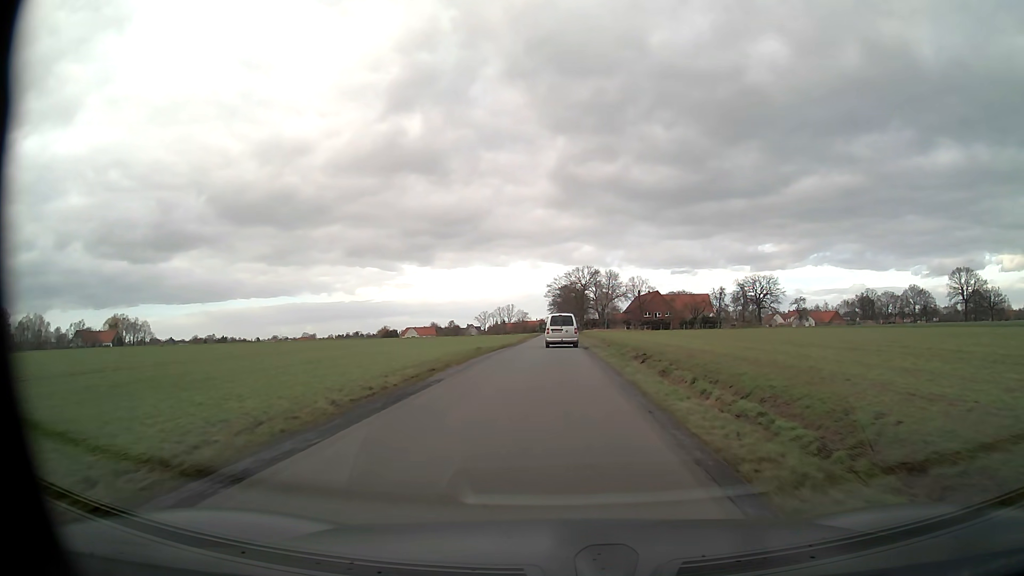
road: unclassified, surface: asphalt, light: Day
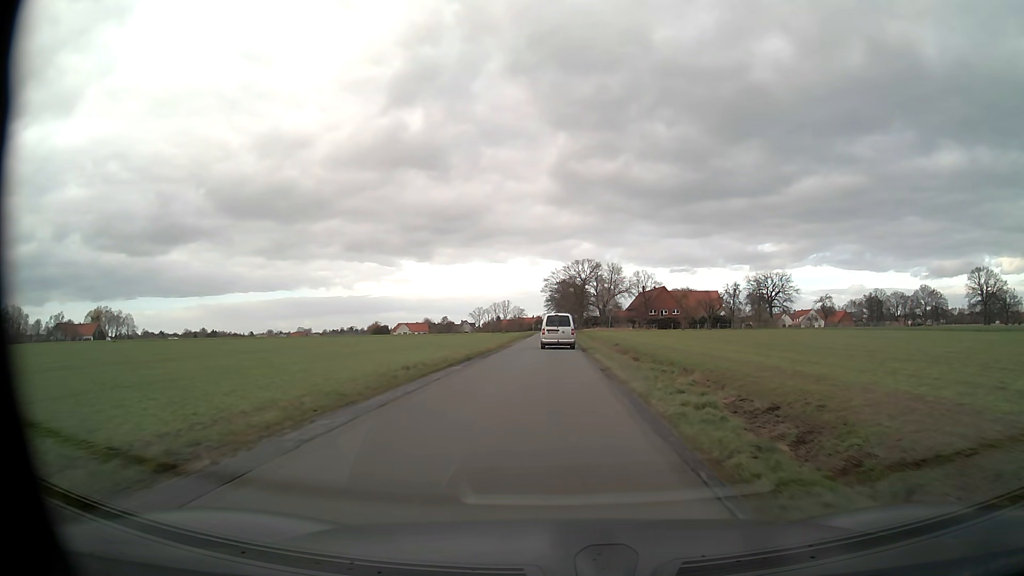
(0.0, +16.8) m; 0°
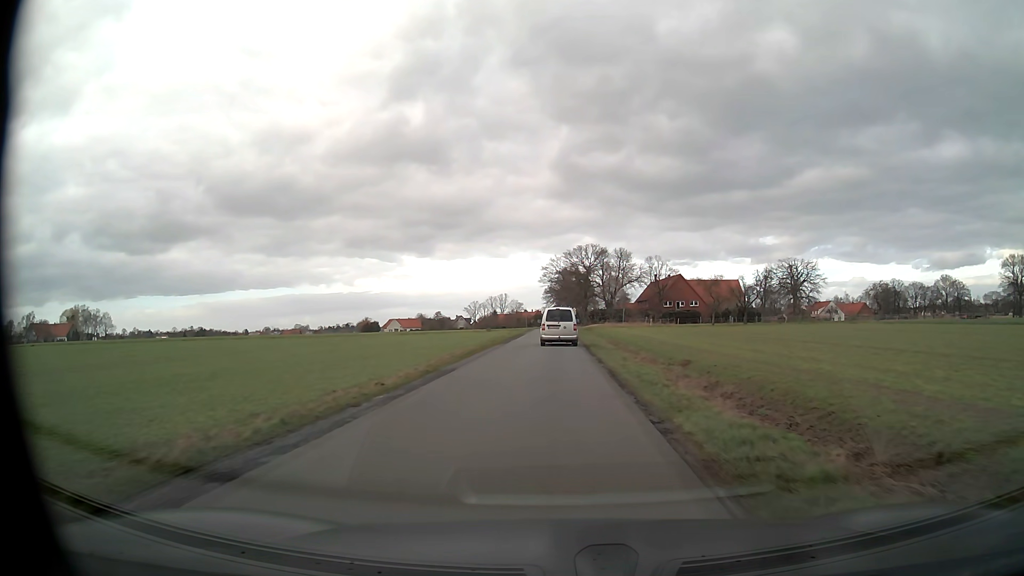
(0.0, +24.9) m; 0°
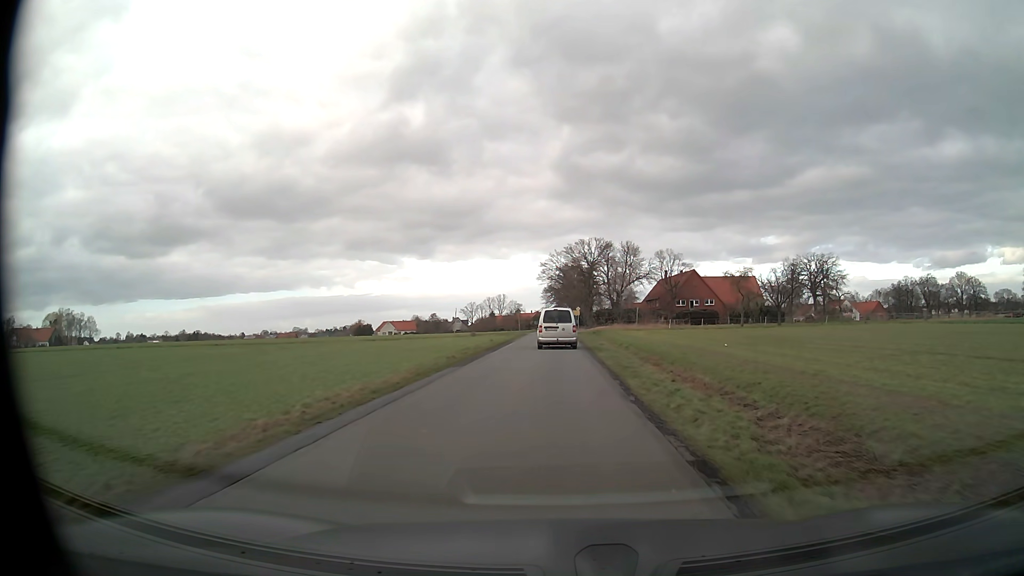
(0.0, +16.5) m; 0°
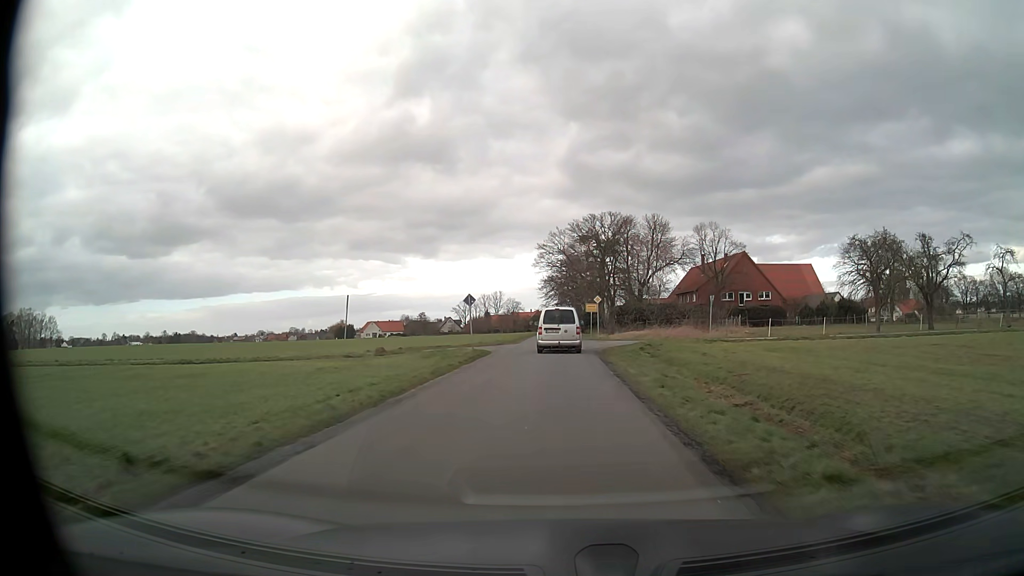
(0.0, +38.8) m; 0°
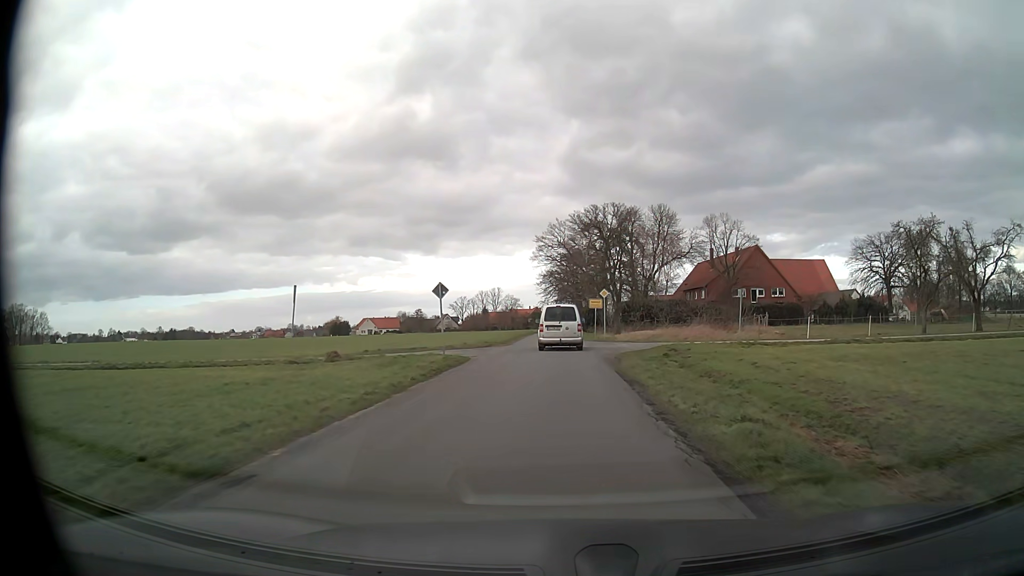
(0.0, +7.3) m; 0°
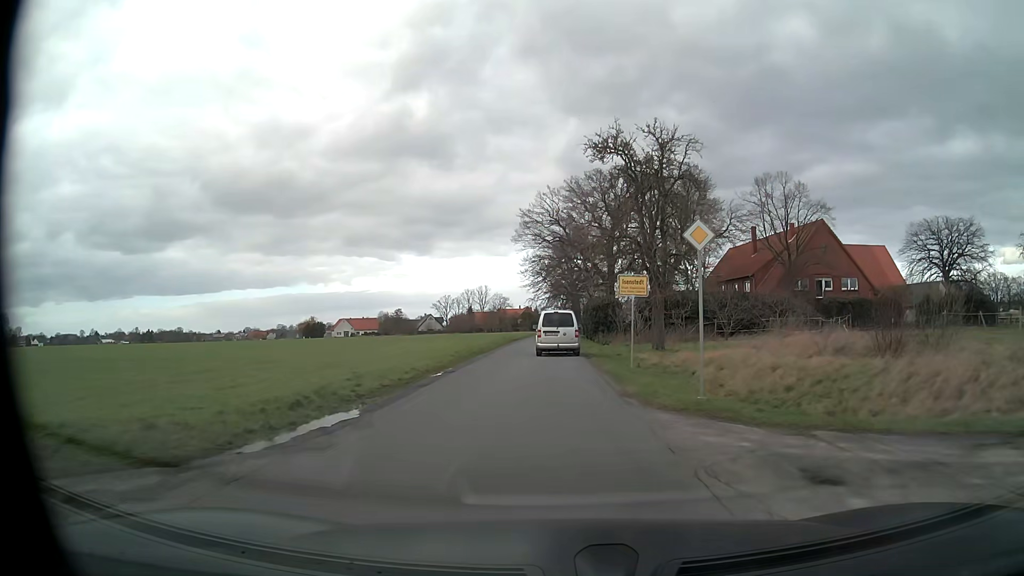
(+0.2, +29.0) m; +1°
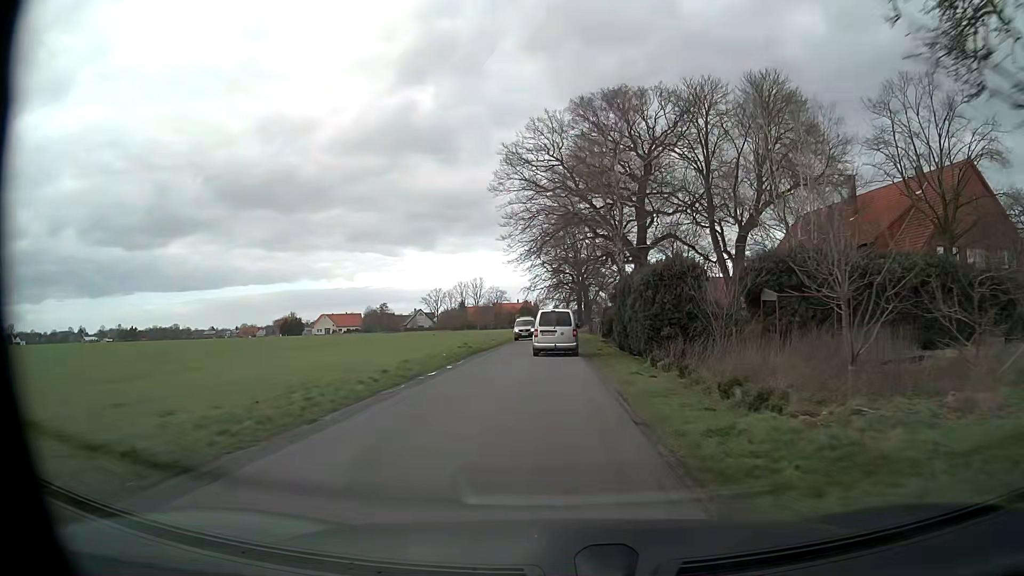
(0.0, +30.0) m; 0°
(0, +10) (0, +20) (0, +30) (0, +40) (0, +50) (-1, +60) (-1, +70) (-1, +80) (-1, +90) (-1, +100) m
